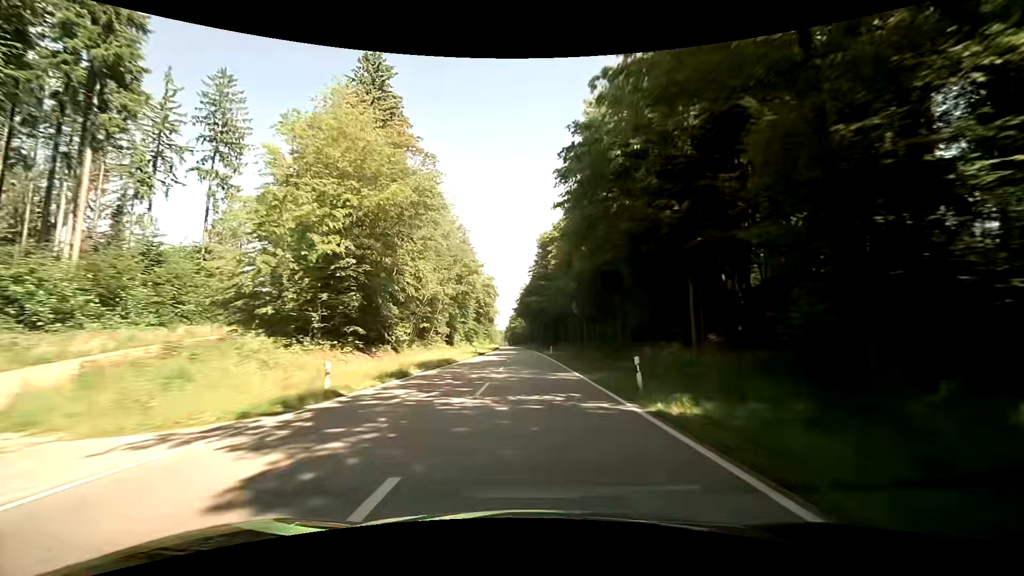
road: secondary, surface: asphalt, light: Day
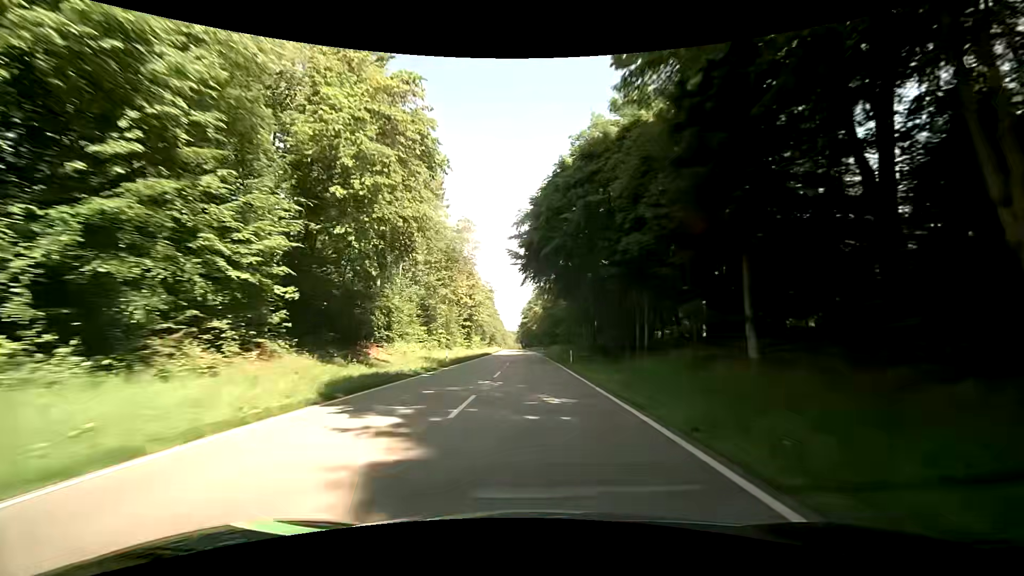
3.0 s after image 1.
(-0.3, +75.8) m; -1°
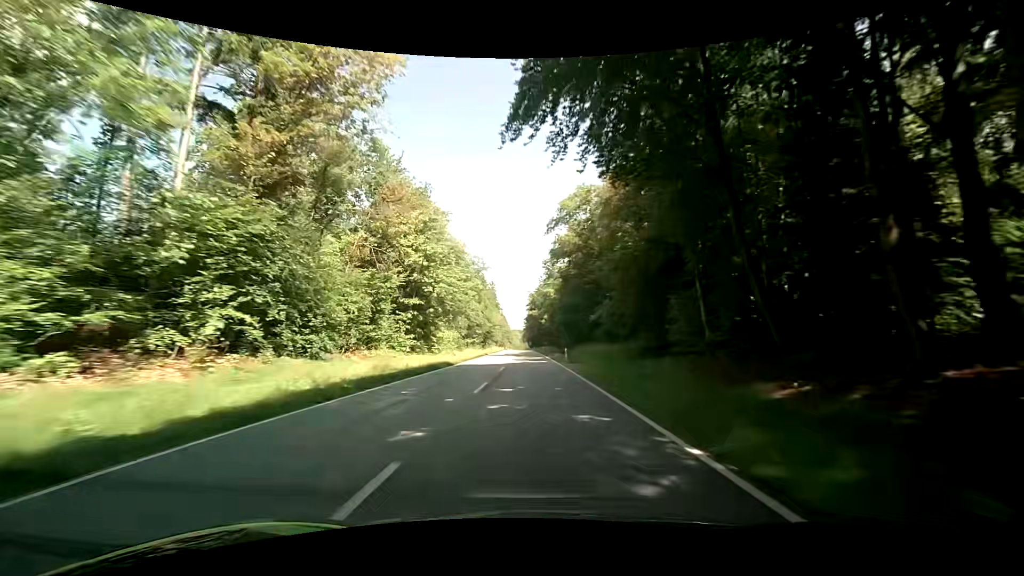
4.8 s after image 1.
(0.0, +43.5) m; 0°
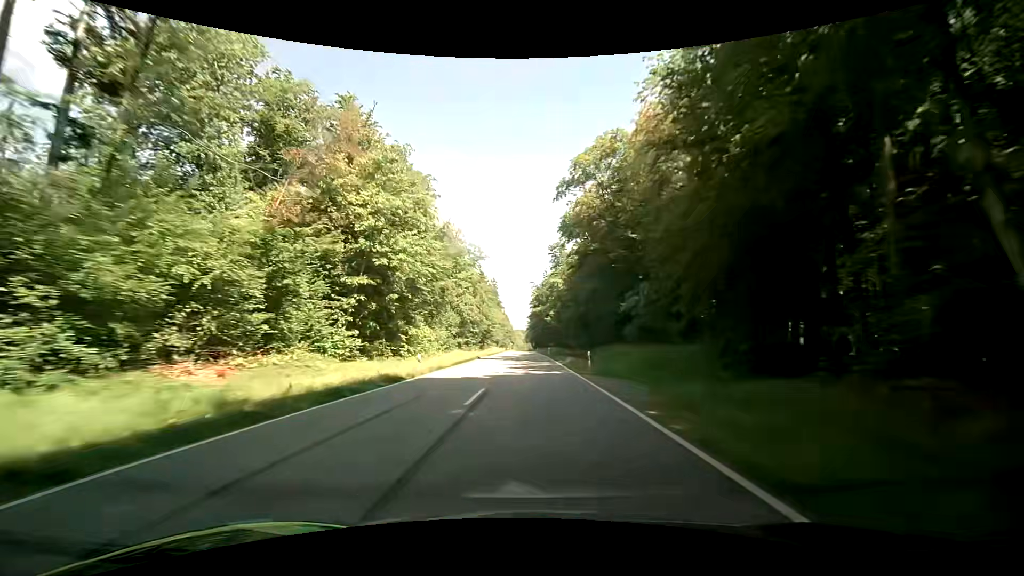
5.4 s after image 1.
(-0.1, +14.3) m; -1°
